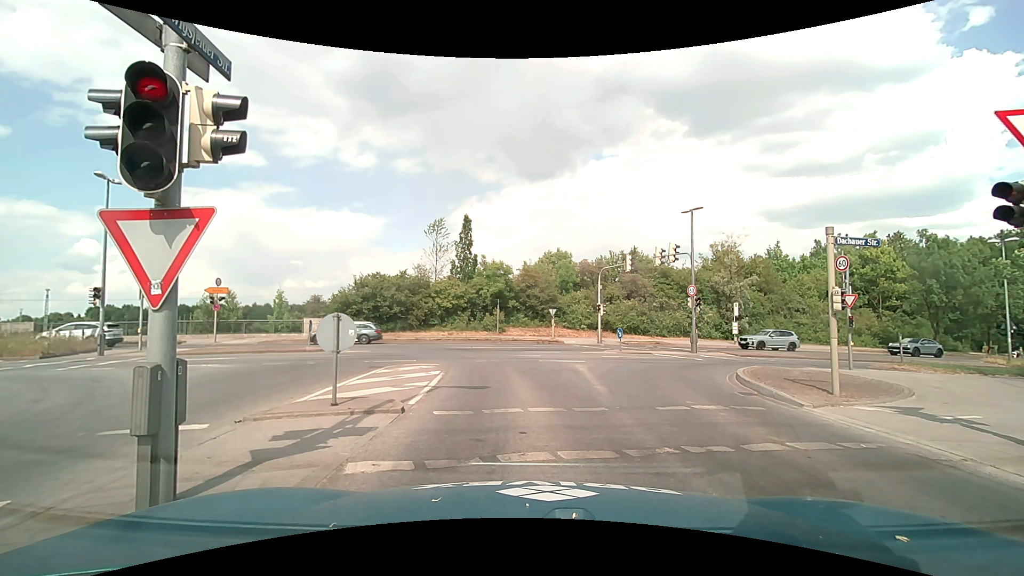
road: tertiary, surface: asphalt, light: Day
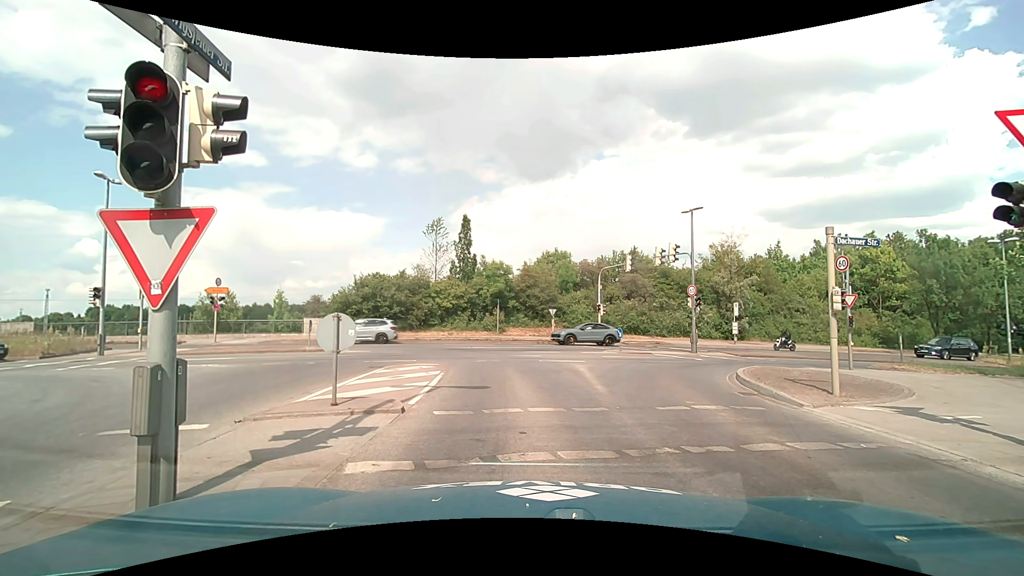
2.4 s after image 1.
(0.0, 0.0) m; 0°
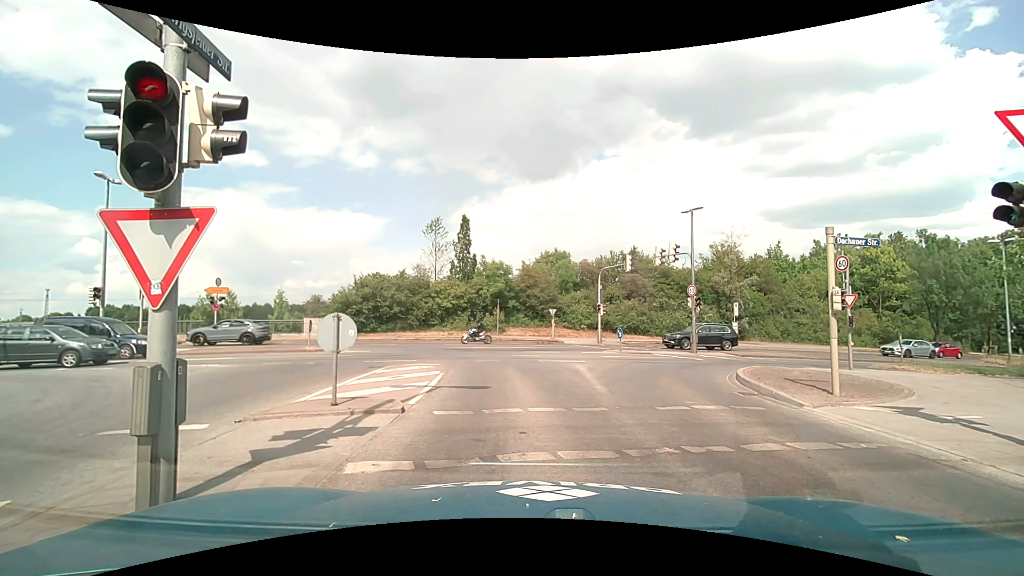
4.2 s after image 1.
(0.0, 0.0) m; 0°
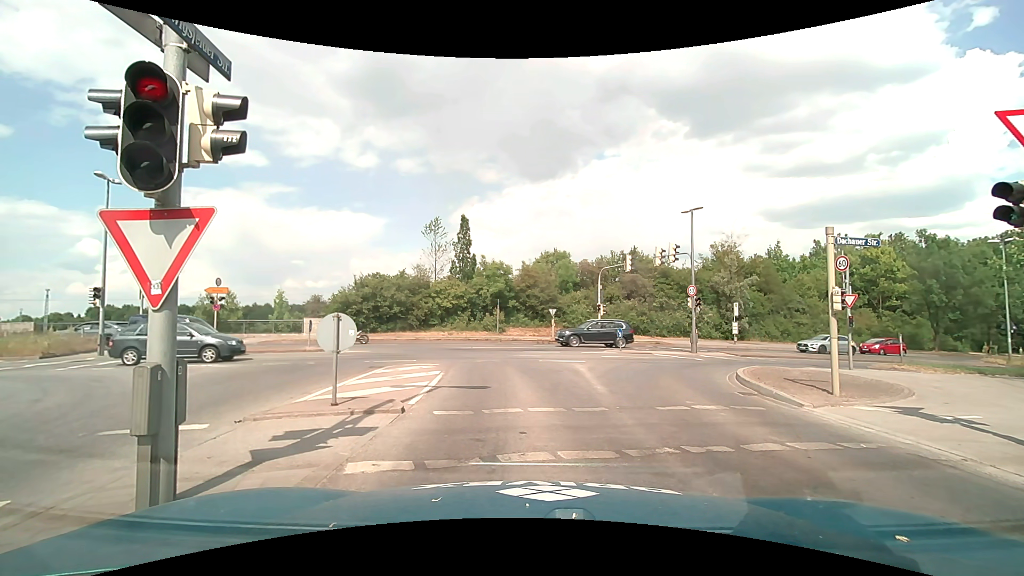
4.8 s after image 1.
(0.0, 0.0) m; 0°
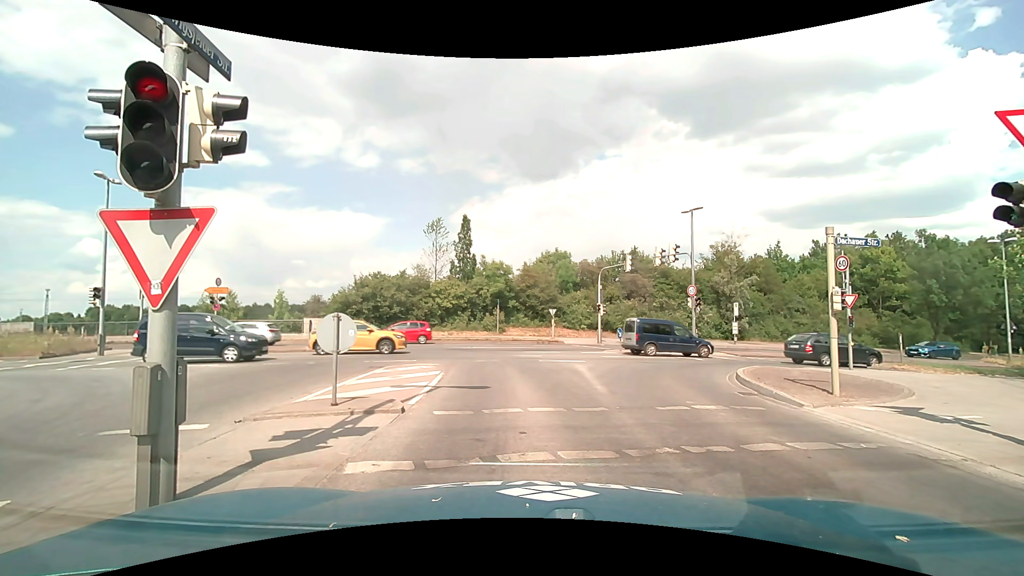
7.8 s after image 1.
(0.0, 0.0) m; 0°
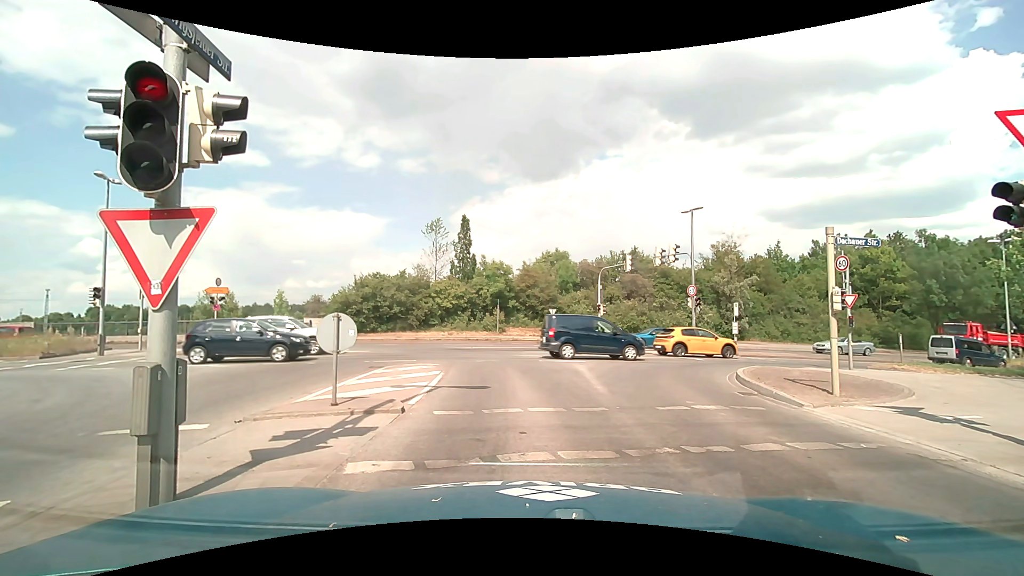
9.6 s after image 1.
(0.0, 0.0) m; 0°
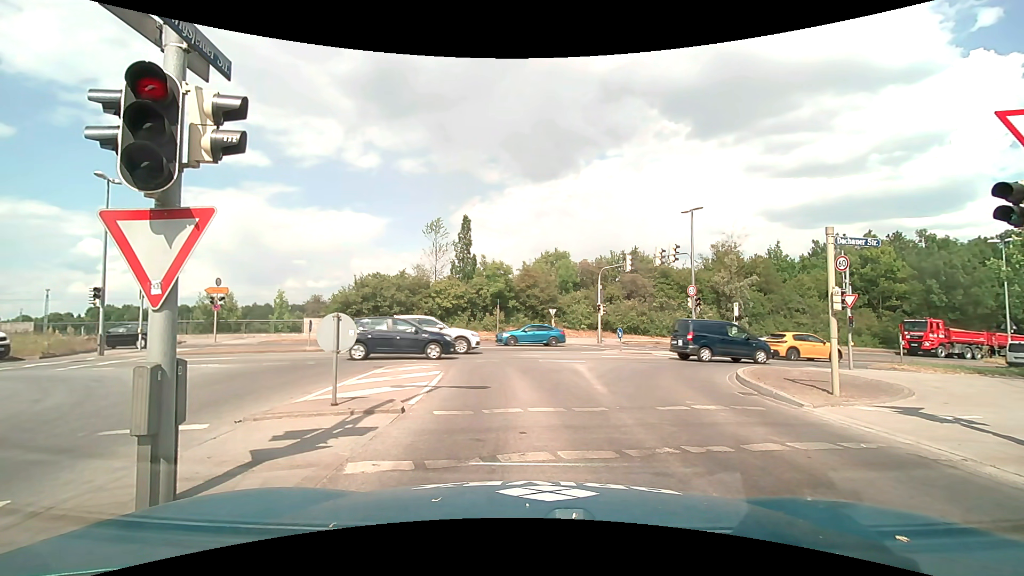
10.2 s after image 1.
(0.0, 0.0) m; 0°
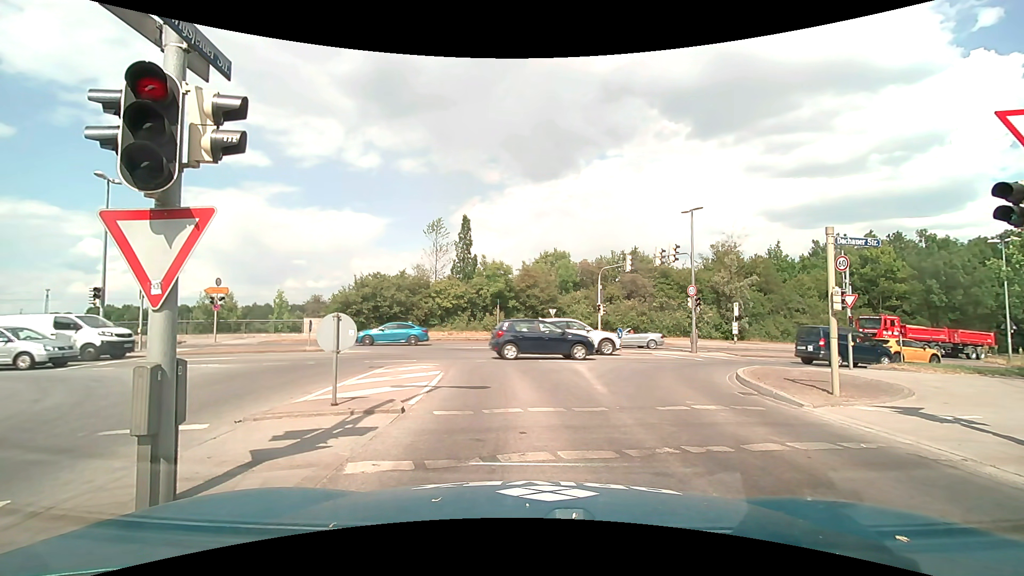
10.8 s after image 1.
(0.0, 0.0) m; 0°
(0, +10) (-1, +20) (-6, +28) (-15, +33) (-25, +33) (-35, +33) (-45, +32) (-55, +32) (-65, +32) (-75, +32) m
